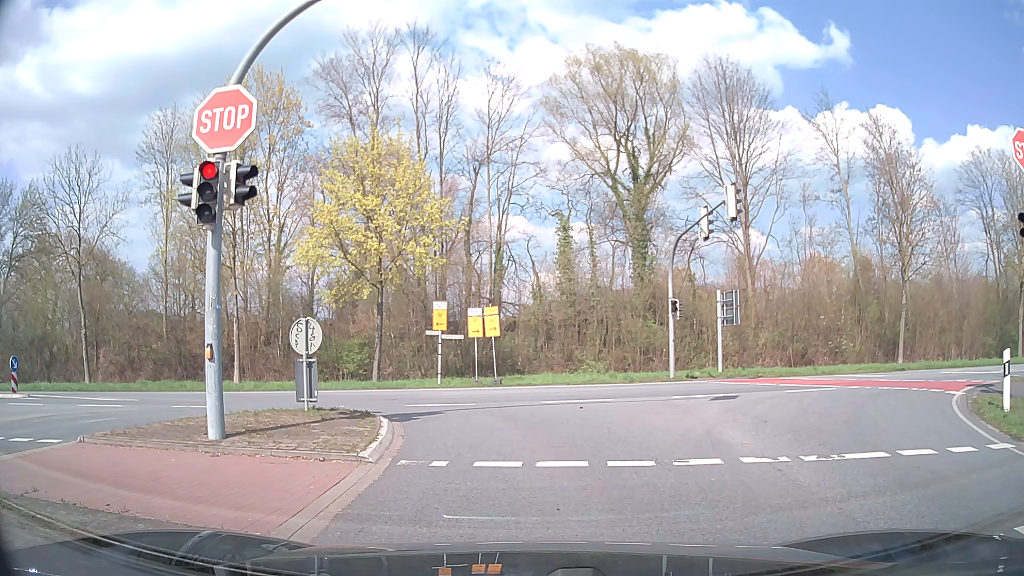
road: secondary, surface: asphalt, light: Day
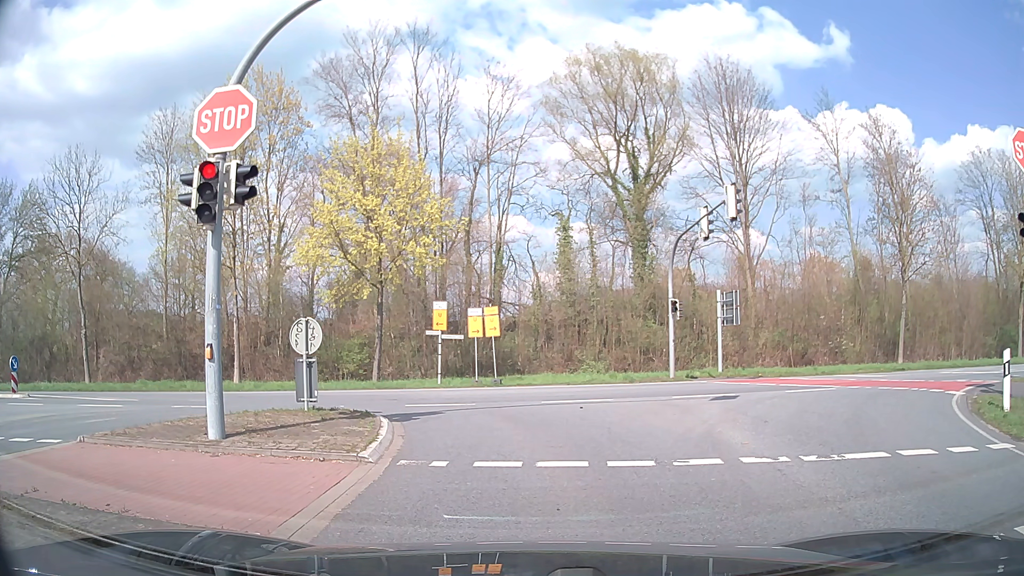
(0.0, 0.0) m; 0°
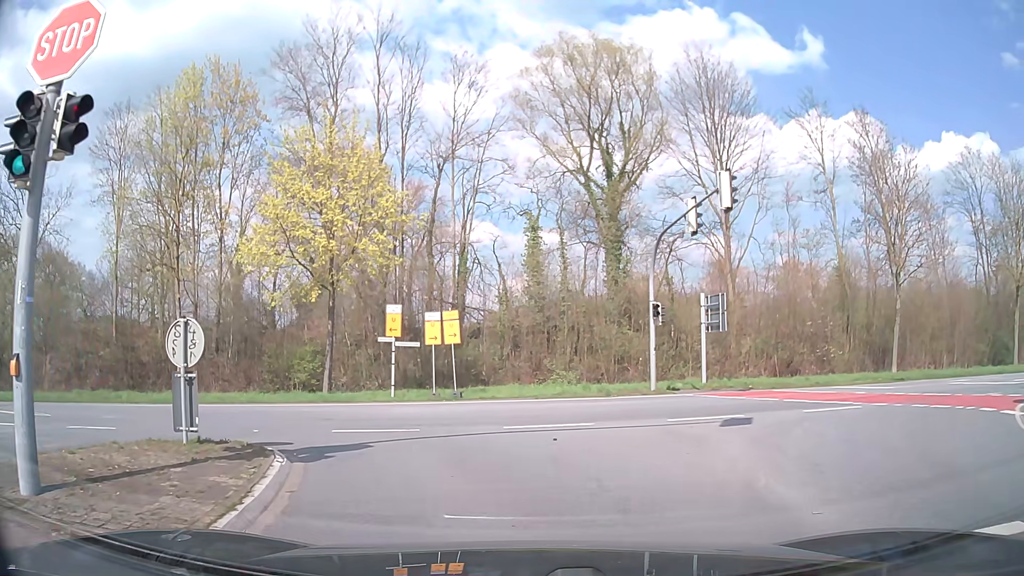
(+0.1, +3.6) m; +3°
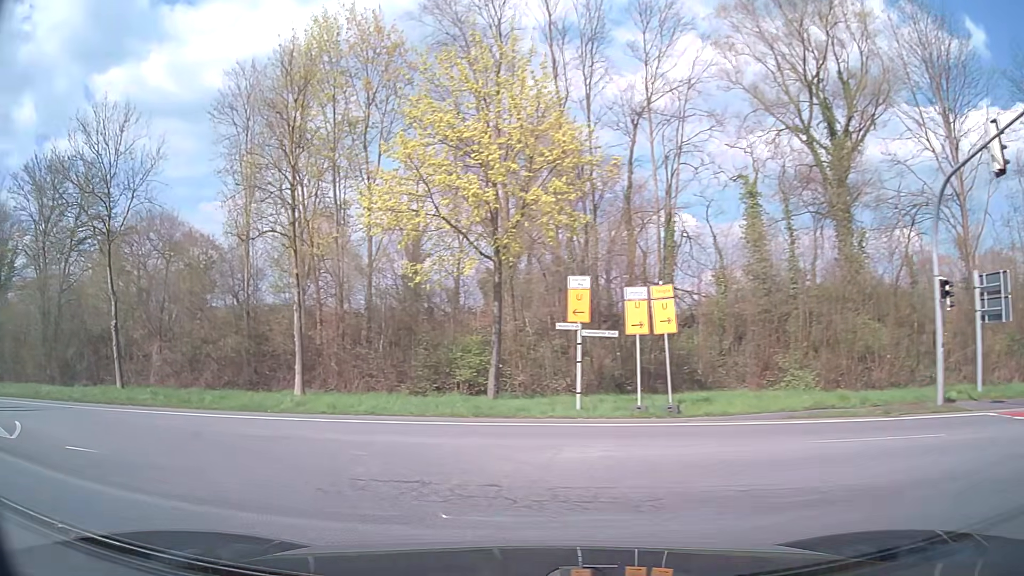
(-0.7, +8.8) m; -15°
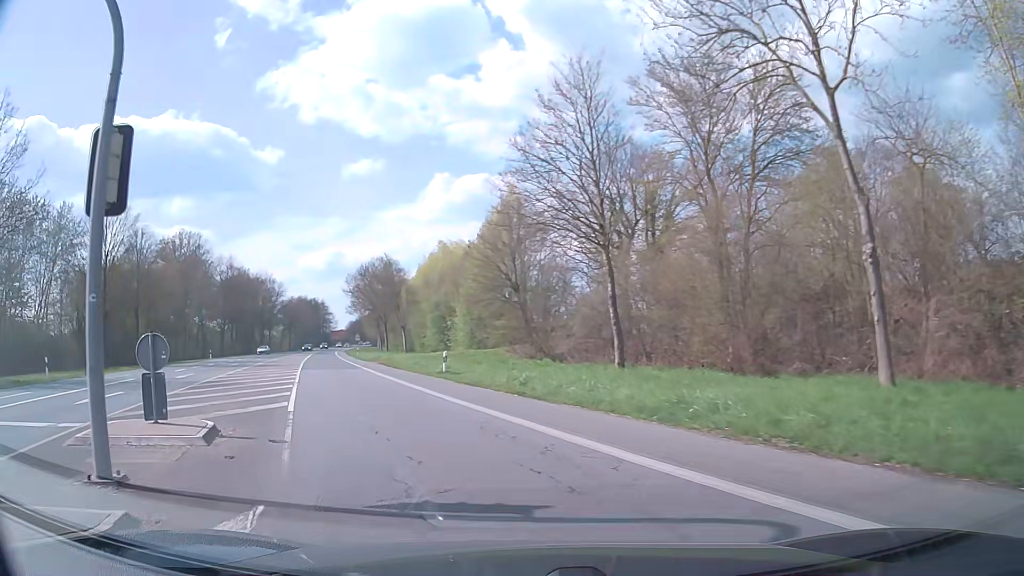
(-10.9, +15.0) m; -61°
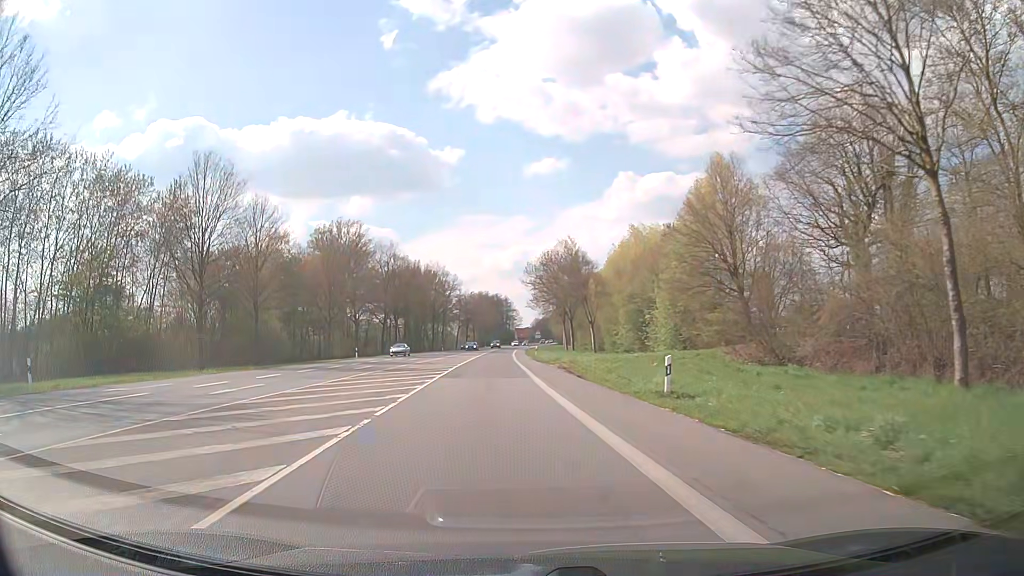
(-2.0, +12.9) m; -17°
